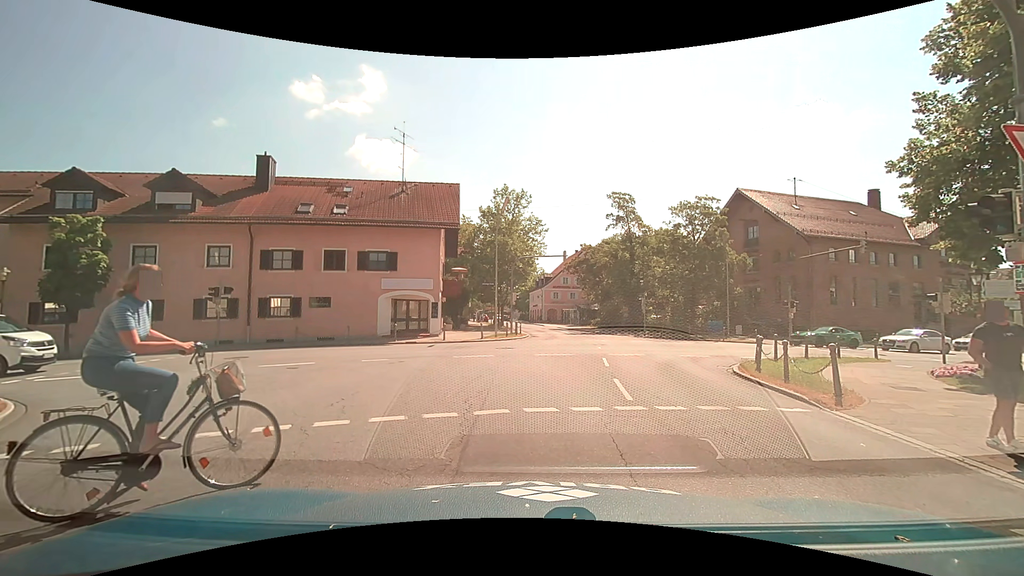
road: tertiary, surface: asphalt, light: Day
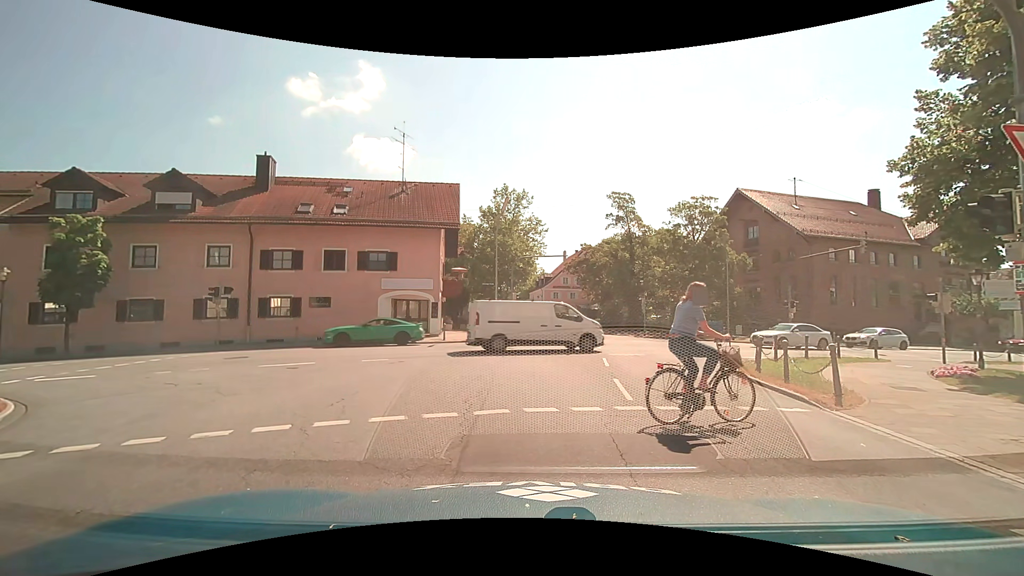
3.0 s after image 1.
(0.0, 0.0) m; 0°
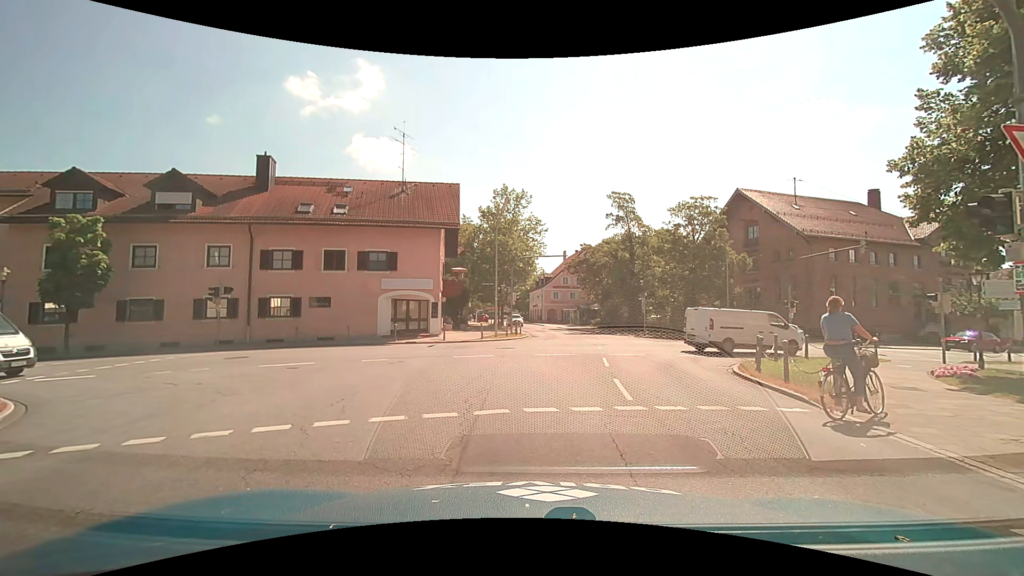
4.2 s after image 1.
(0.0, 0.0) m; 0°
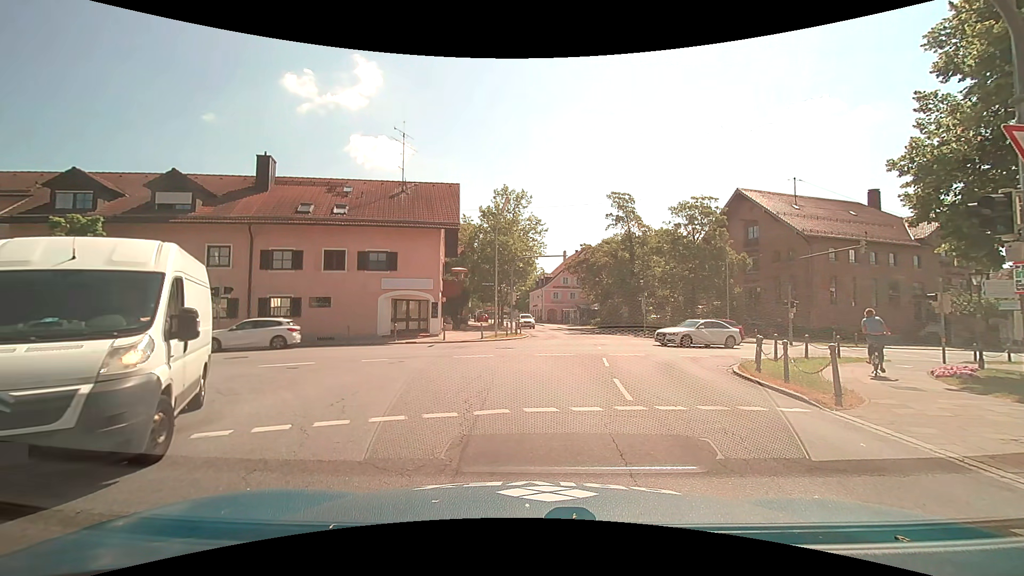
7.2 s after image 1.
(0.0, 0.0) m; 0°
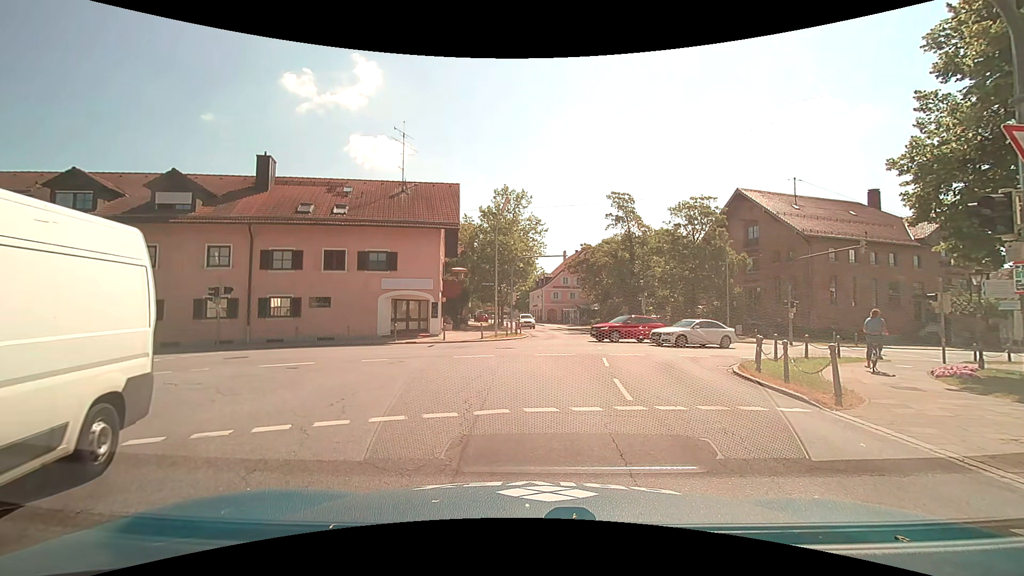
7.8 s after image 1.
(0.0, 0.0) m; 0°
